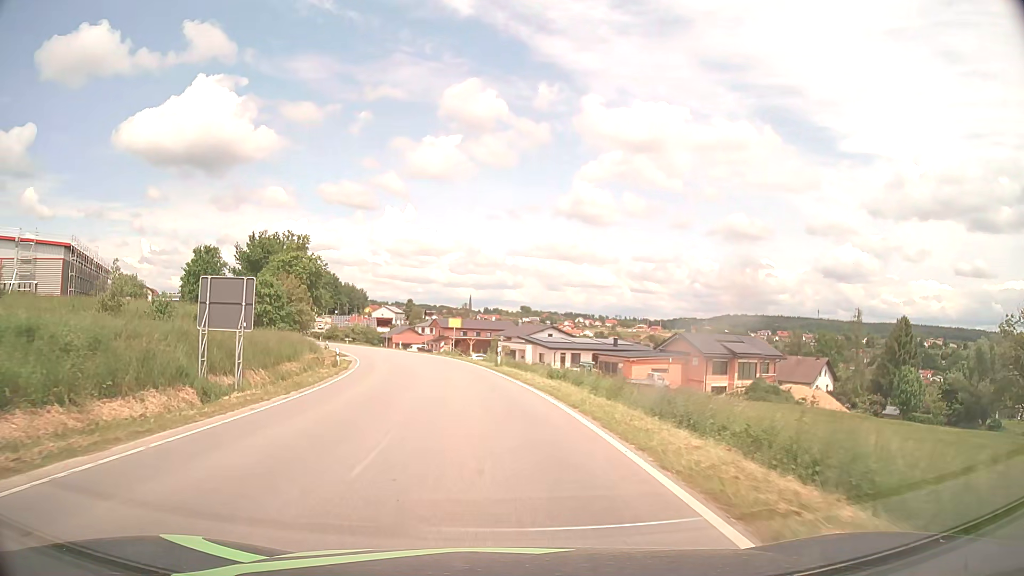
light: Day
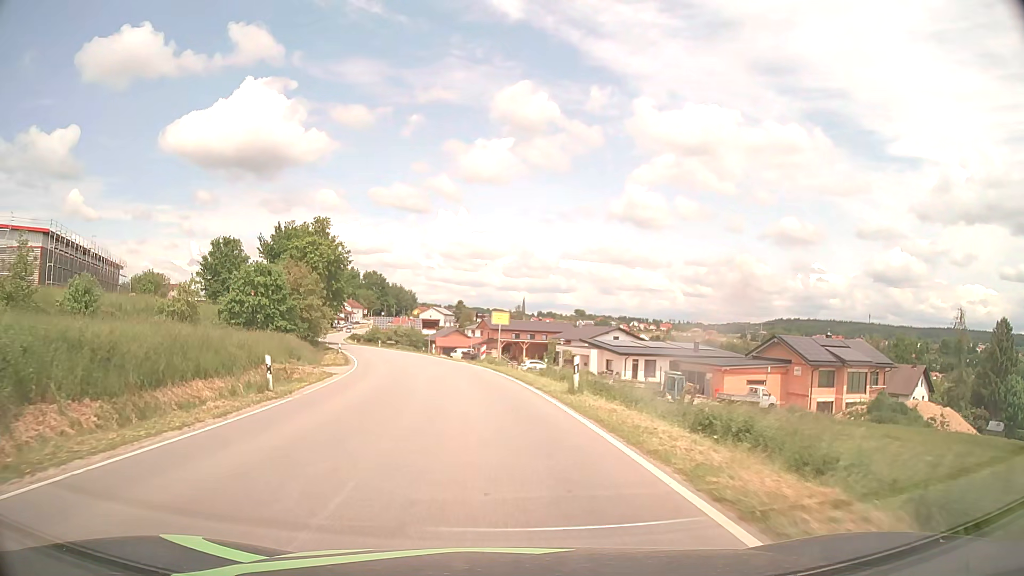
(-0.6, +15.8) m; -5°
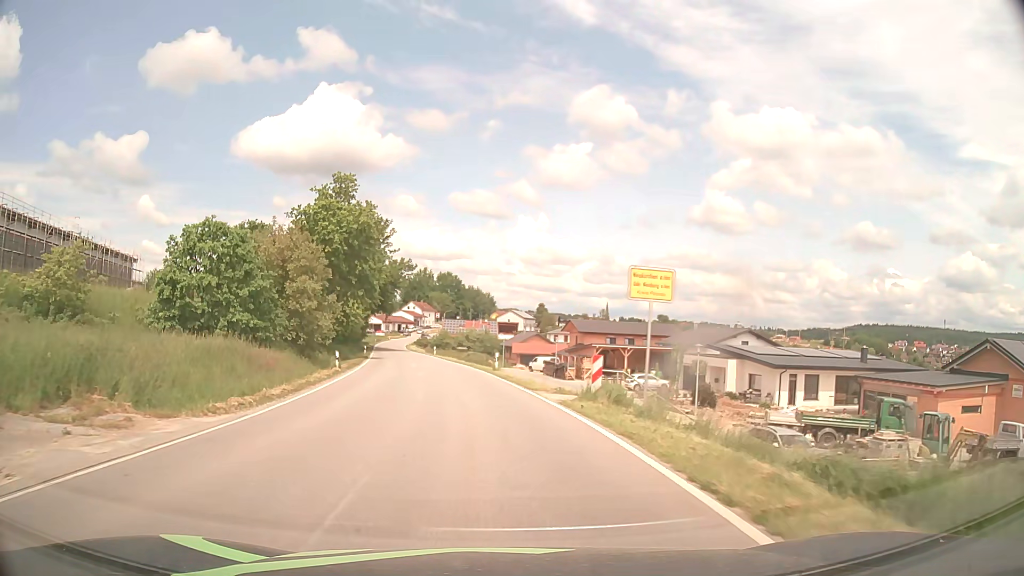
(-1.4, +23.5) m; -7°
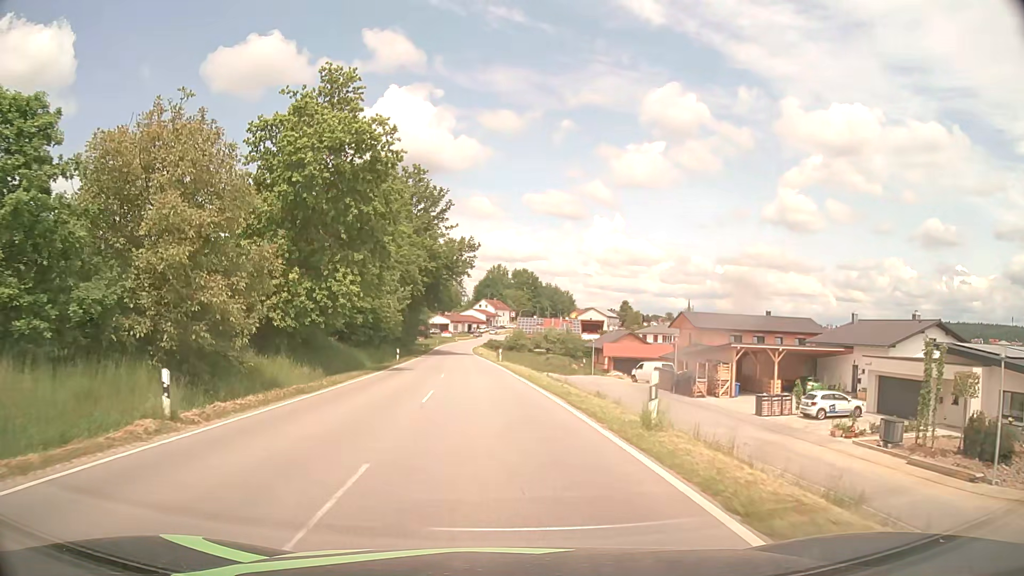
(-1.4, +23.4) m; -6°
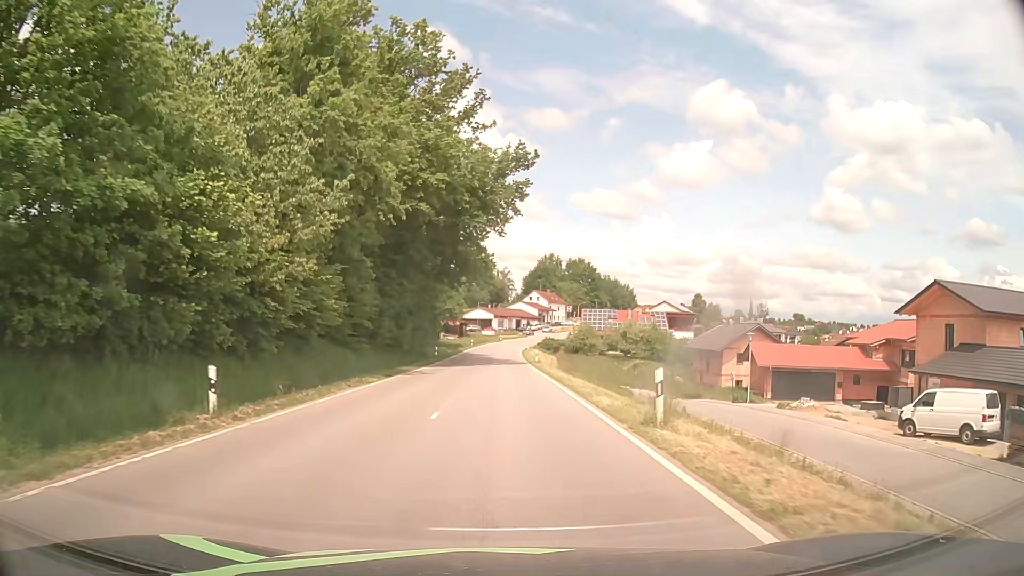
(-2.2, +39.0) m; -5°
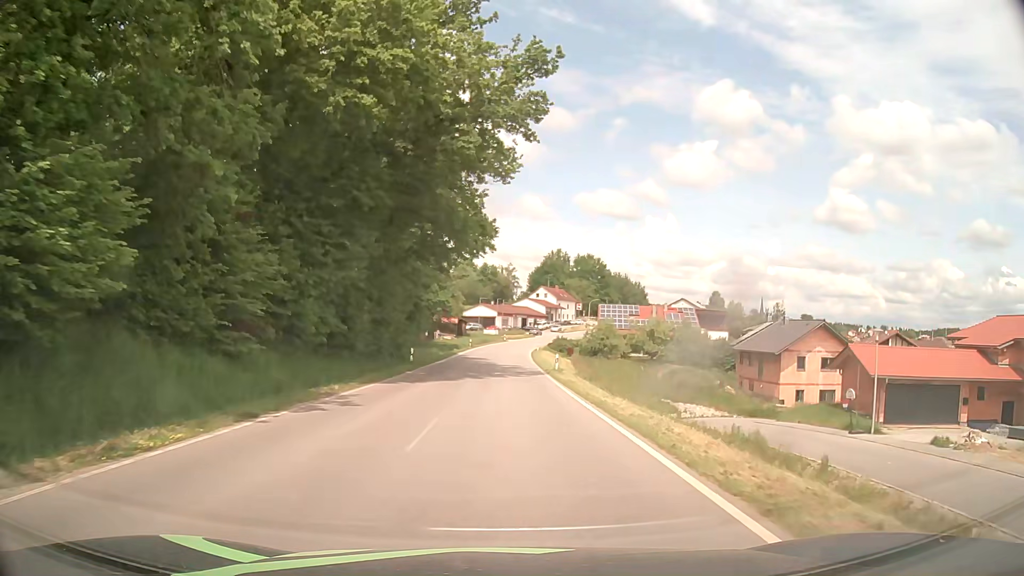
(-0.1, +15.6) m; 0°
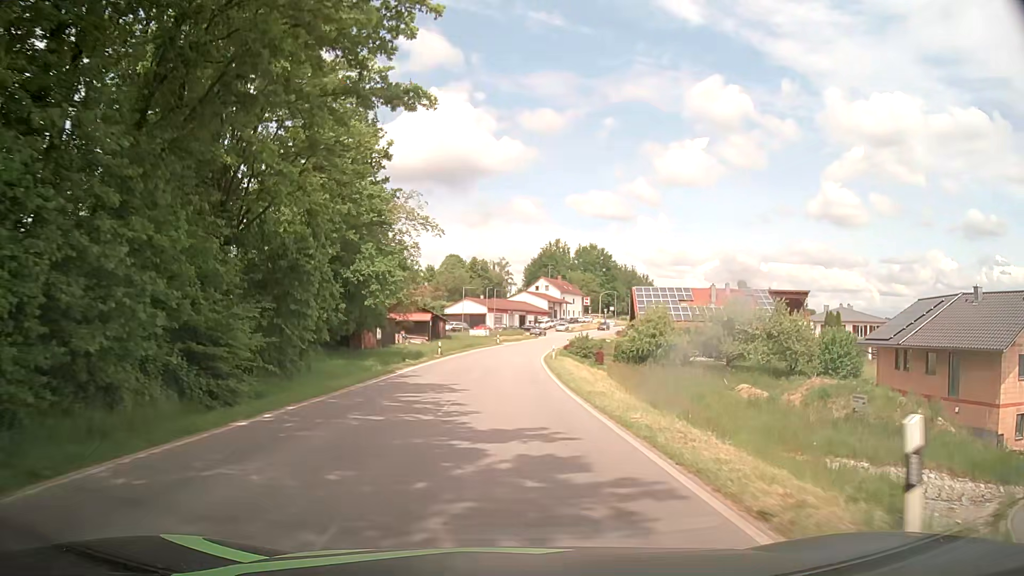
(+0.2, +31.3) m; +1°
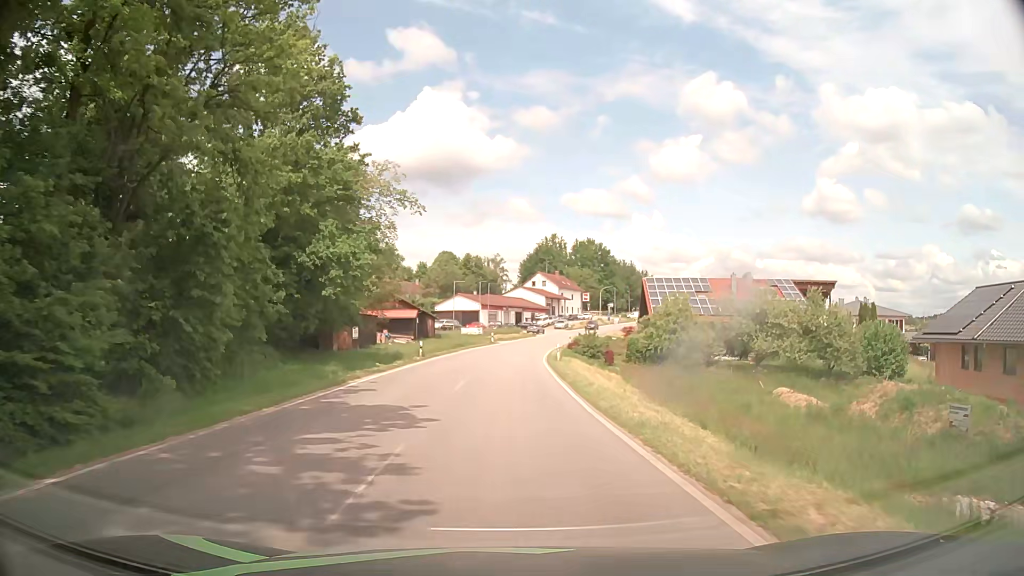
(0.0, +7.8) m; 0°
